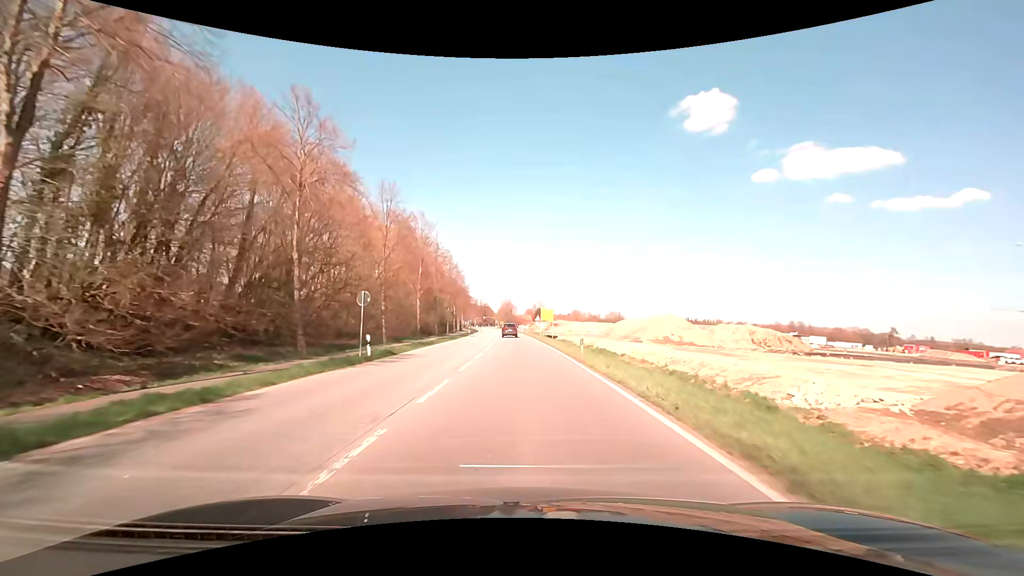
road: primary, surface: asphalt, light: Day
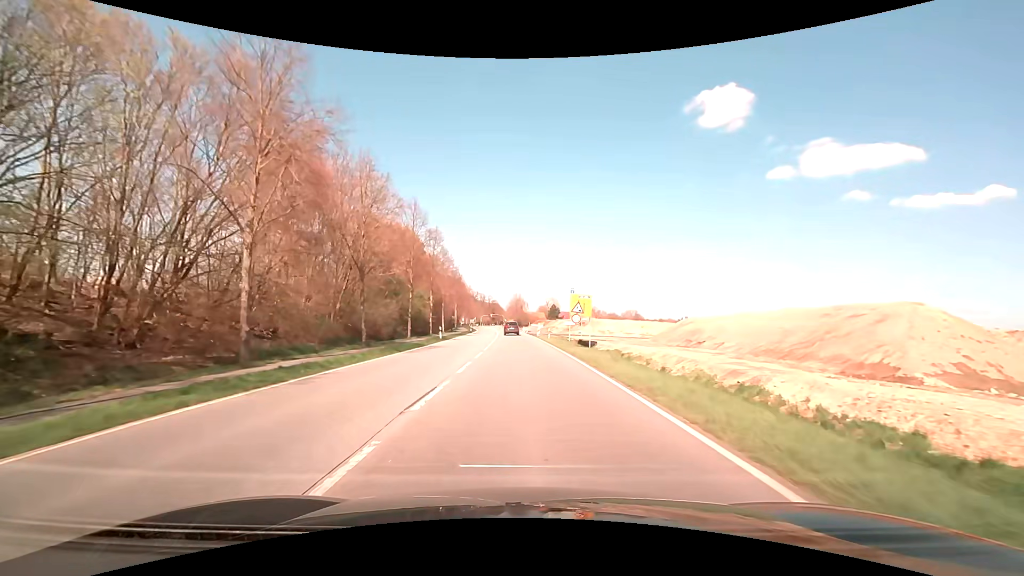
(-0.5, +37.3) m; -1°
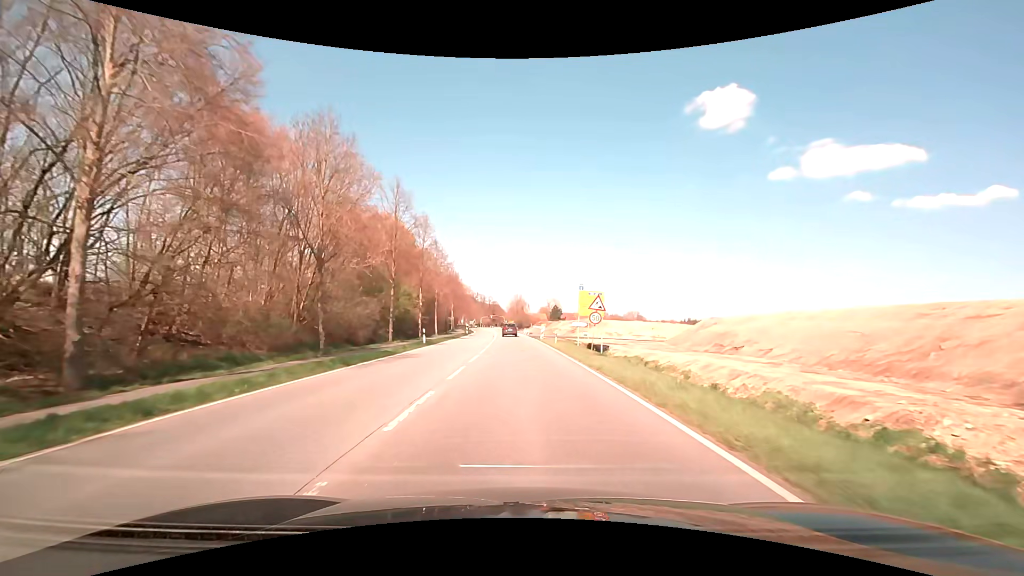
(0.0, +7.5) m; 0°
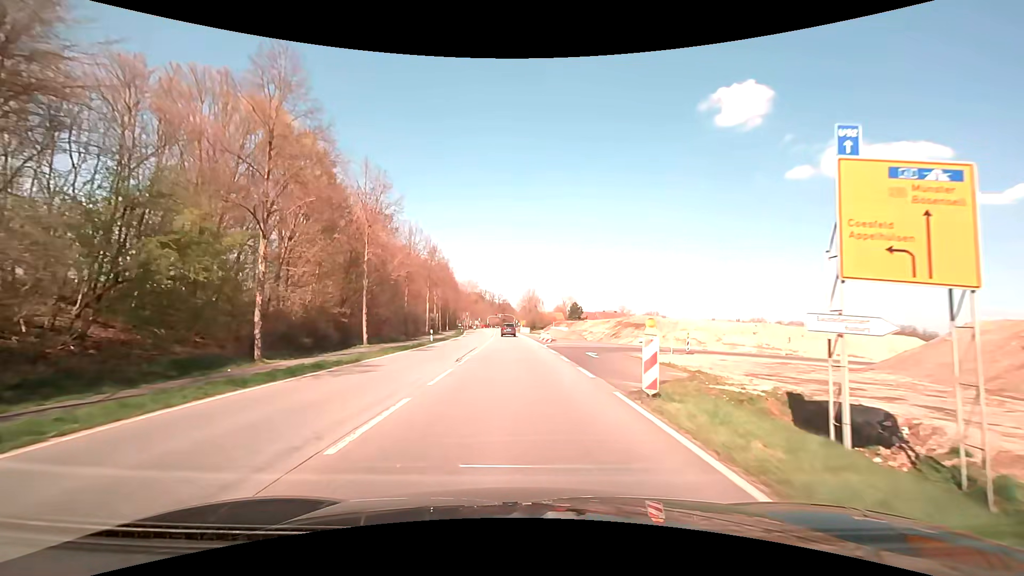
(-0.3, +37.4) m; -1°
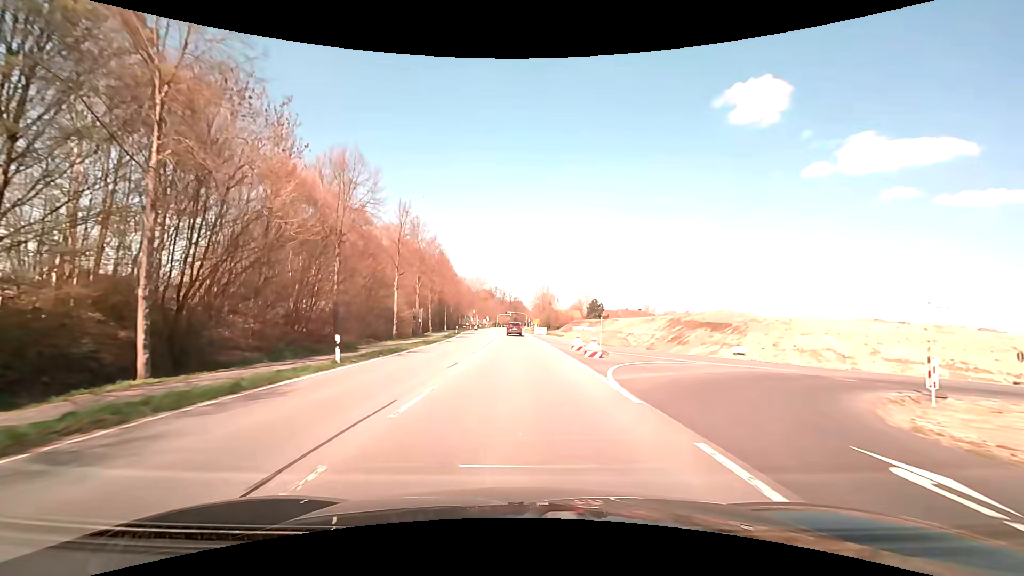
(-0.3, +22.5) m; -1°
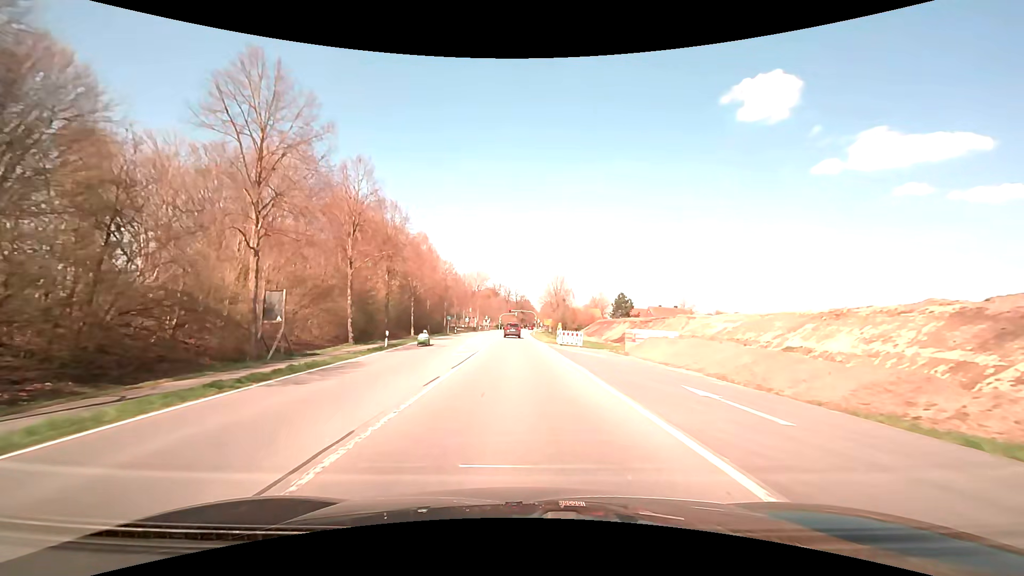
(-0.2, +37.5) m; -1°
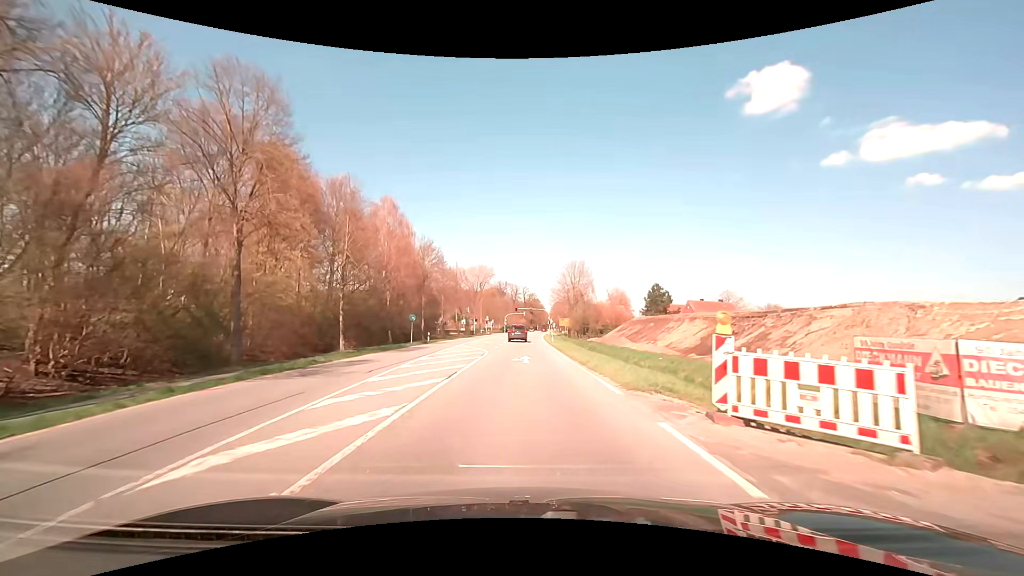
(-0.2, +29.4) m; -1°
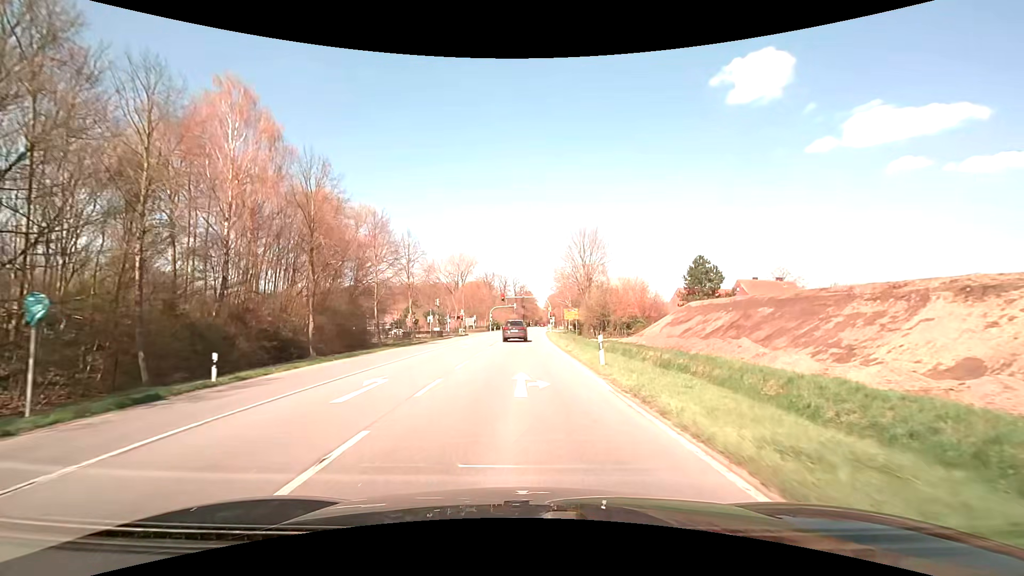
(+0.2, +34.5) m; +1°
(0, +10) (0, +20) (0, +30) (+1, +40) (+1, +50) (+1, +60) (+1, +70) (+2, +80) (+2, +90) (+3, +100) m
